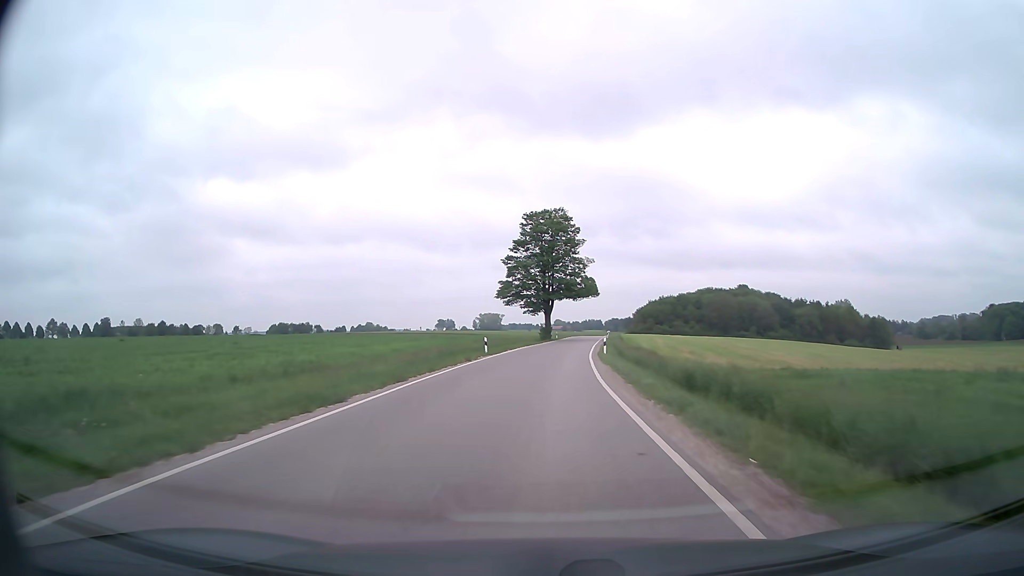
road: secondary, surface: asphalt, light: Day
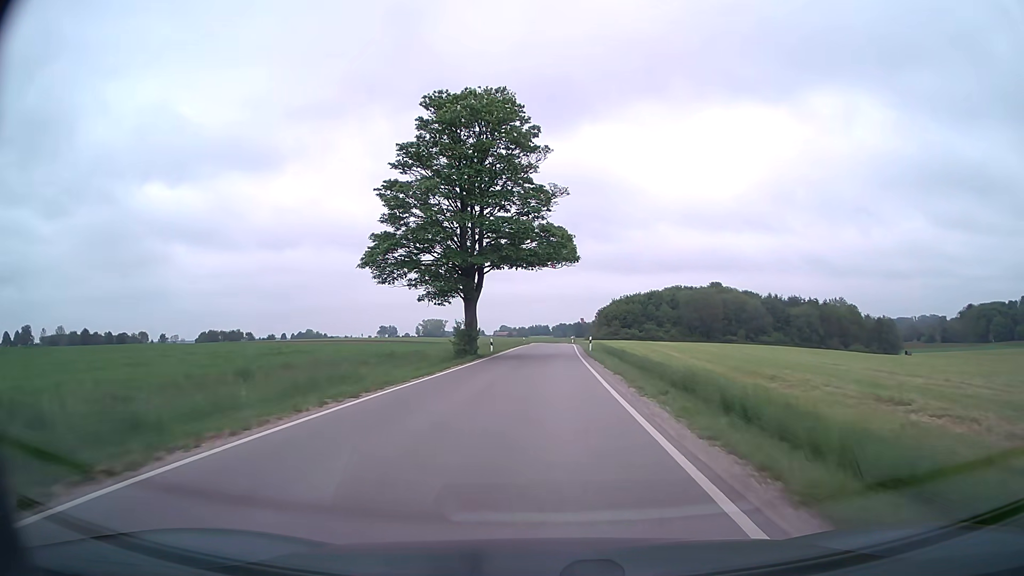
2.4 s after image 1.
(+1.4, +41.8) m; +5°
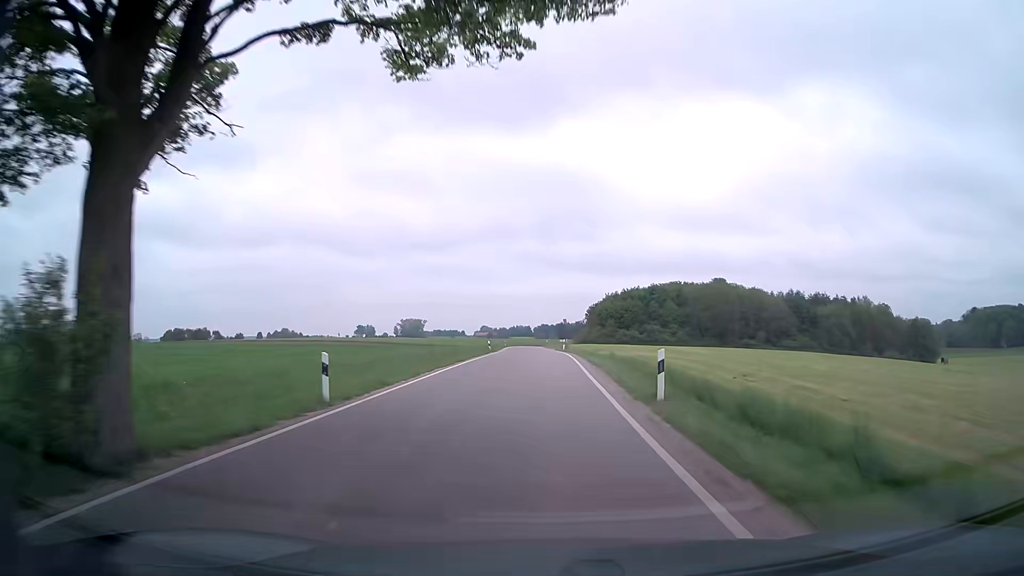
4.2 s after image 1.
(+0.5, +31.8) m; +2°
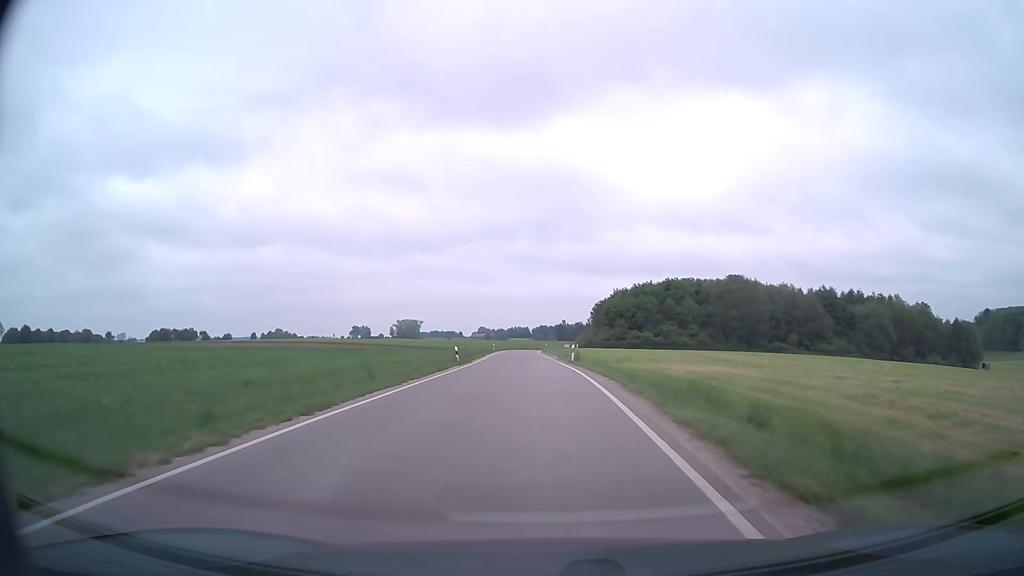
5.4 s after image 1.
(0.0, +21.3) m; 0°
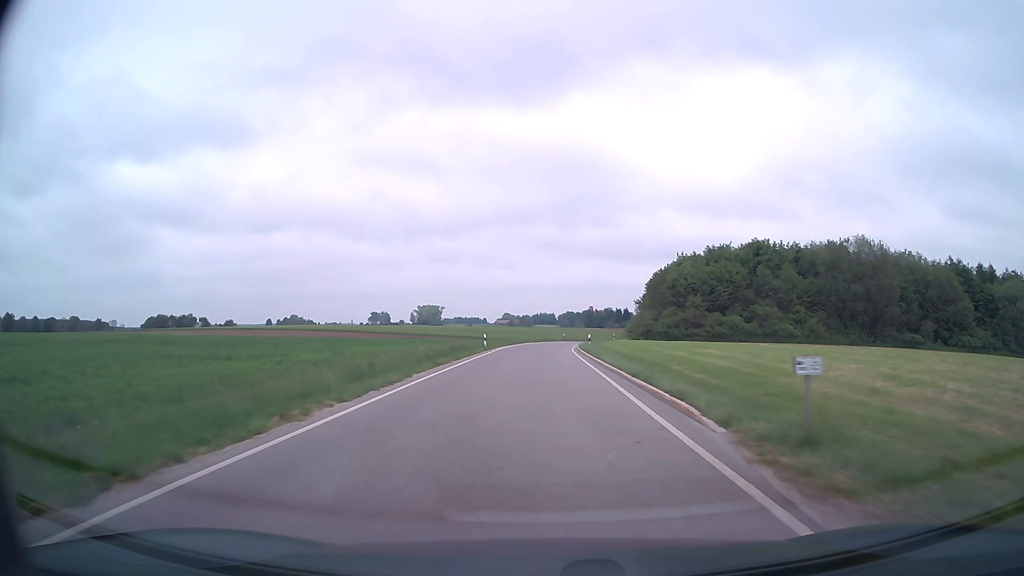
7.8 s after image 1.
(-0.9, +42.7) m; -2°
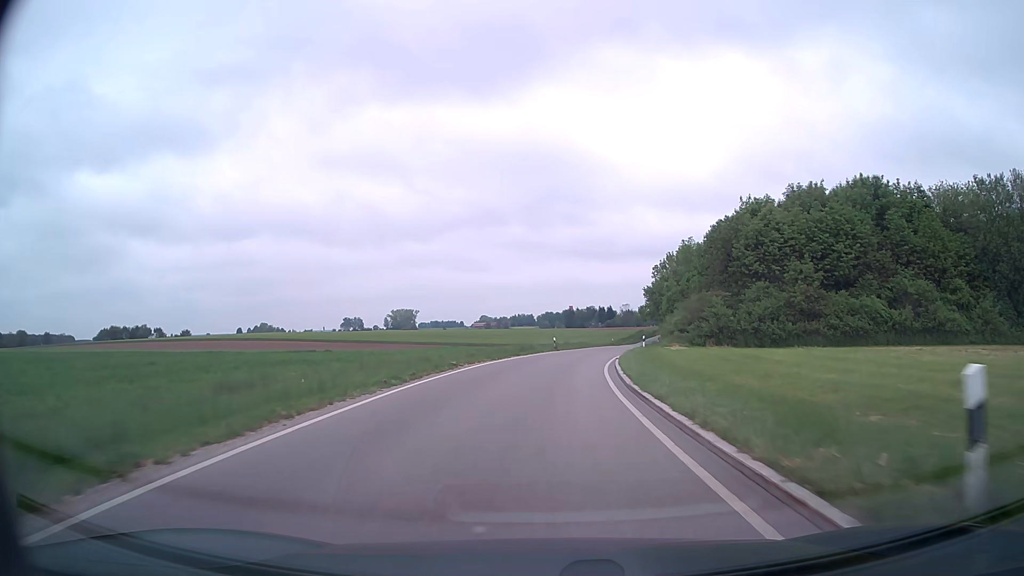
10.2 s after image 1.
(+0.2, +39.3) m; +2°
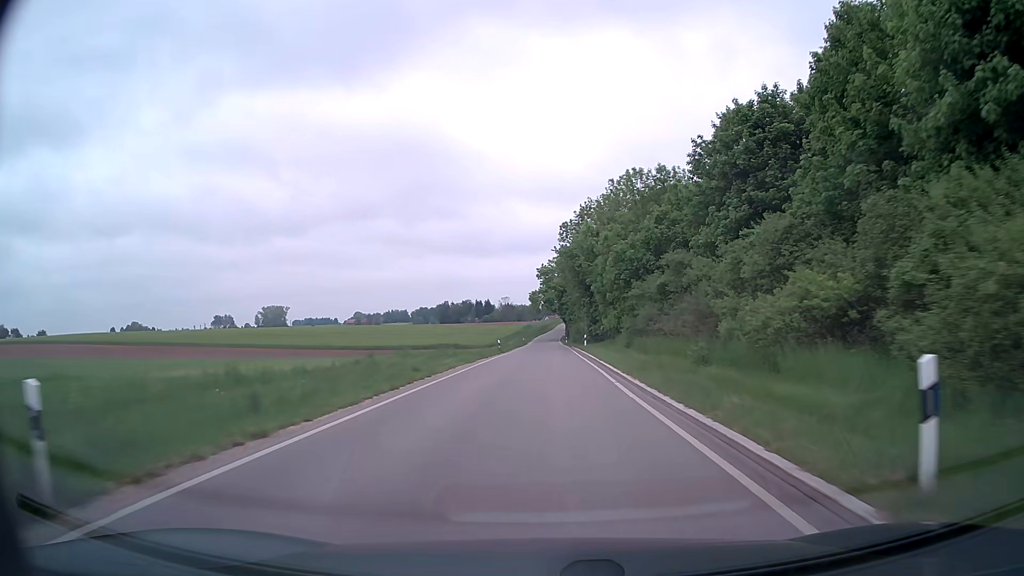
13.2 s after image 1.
(+3.5, +46.2) m; +10°
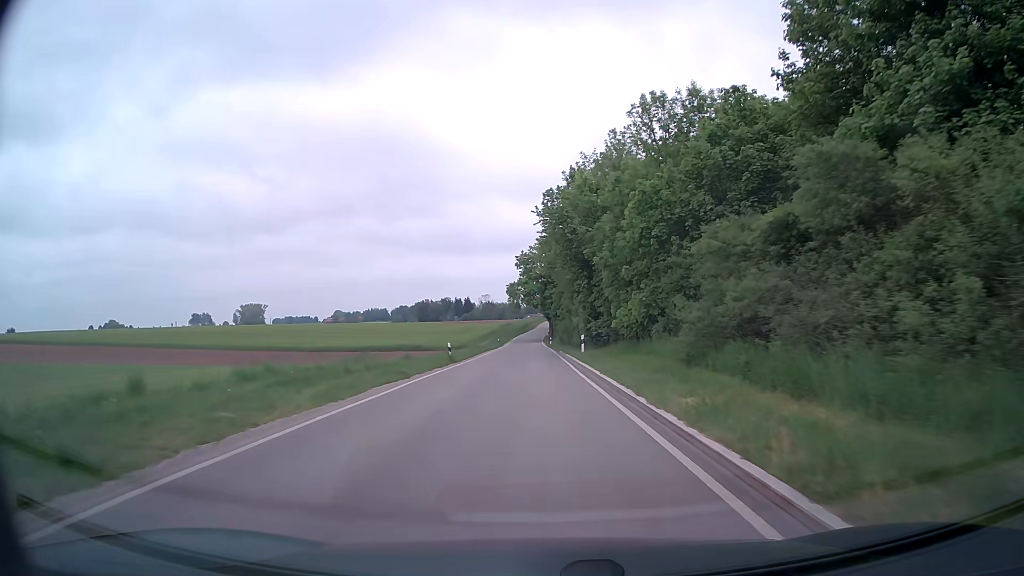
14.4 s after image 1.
(+0.4, +18.5) m; +2°
(0, +10) (0, +20) (0, +30) (-1, +40) (-1, +50) (-1, +60) (-2, +70) (-2, +80) (-2, +90) (-2, +100) m
